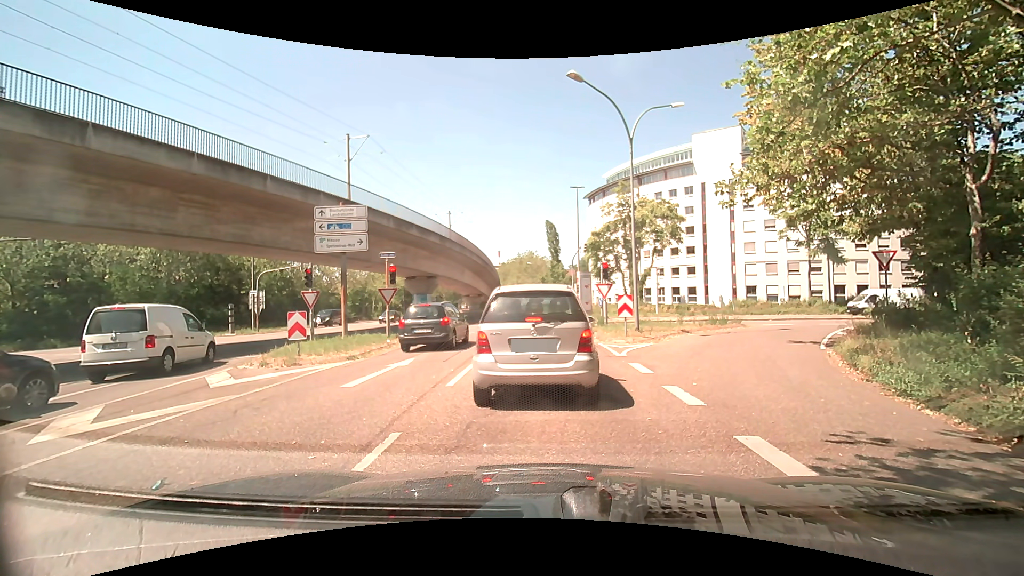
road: tertiary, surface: asphalt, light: Day
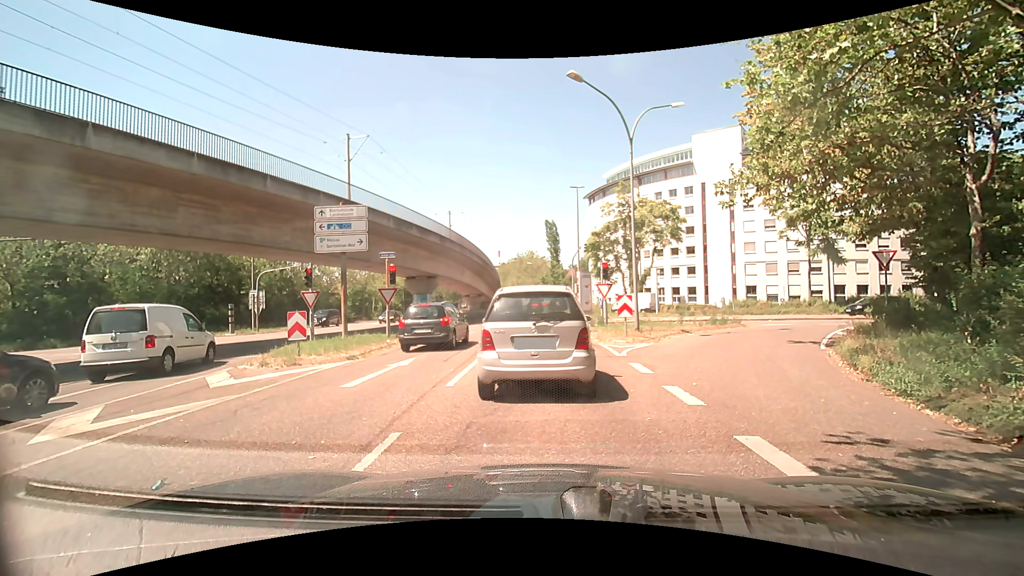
(0.0, 0.0) m; 0°
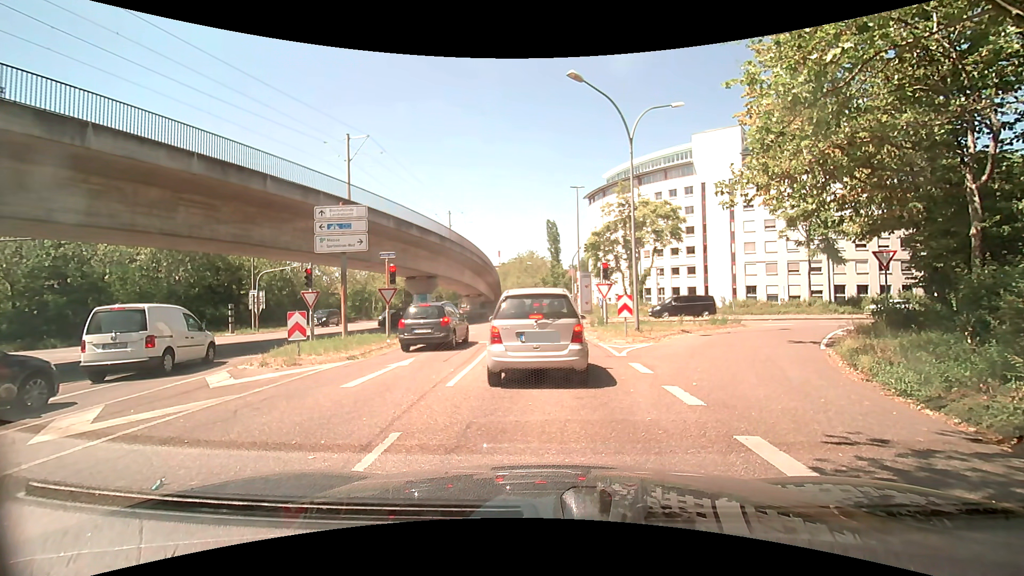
(0.0, 0.0) m; 0°
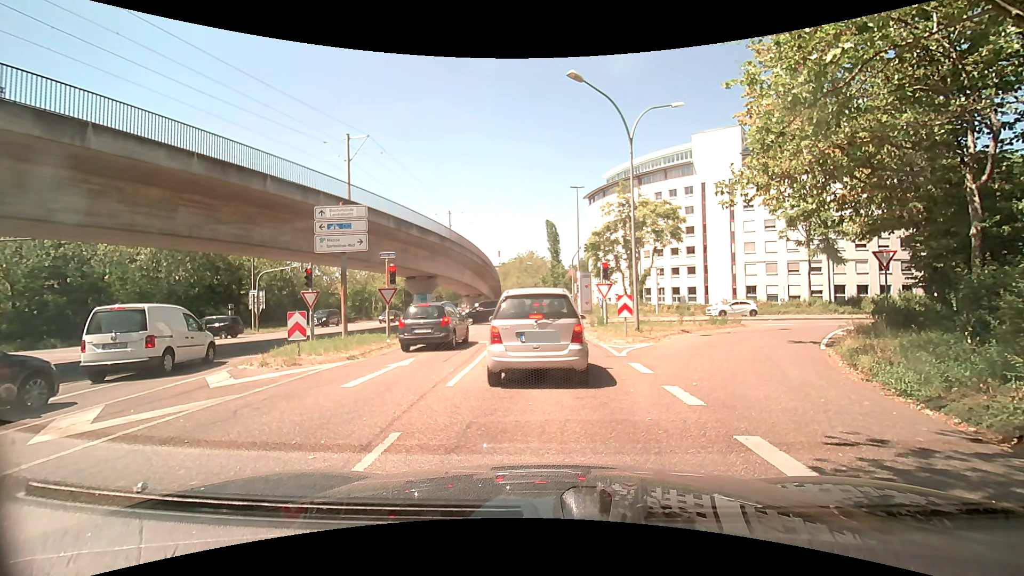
(0.0, 0.0) m; 0°
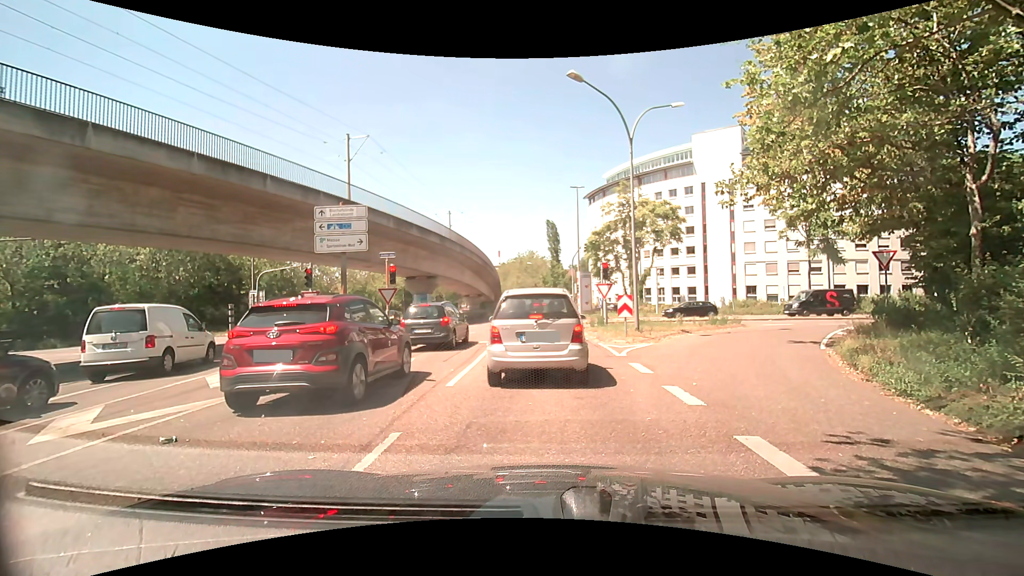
(0.0, 0.0) m; 0°
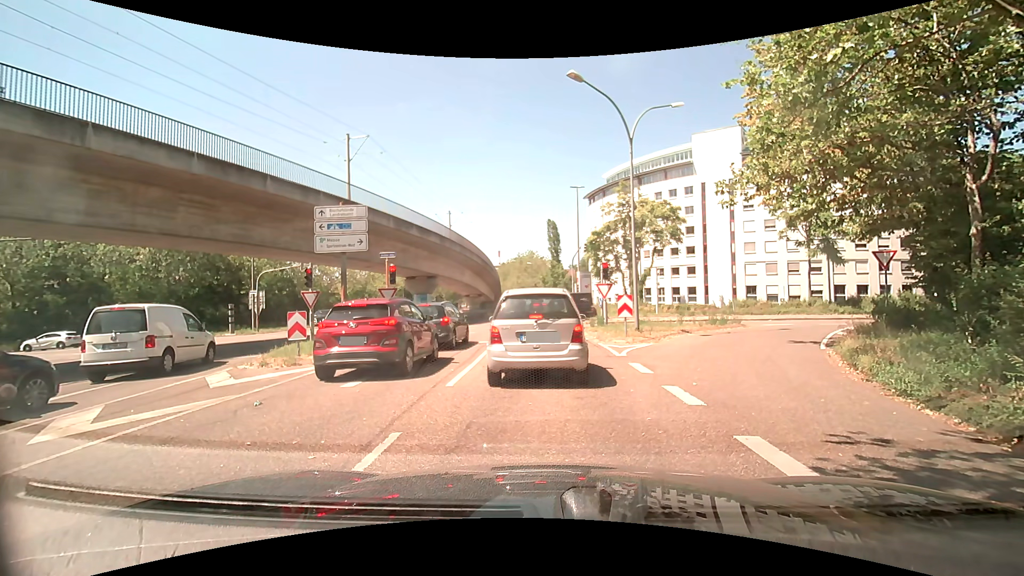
(0.0, 0.0) m; 0°
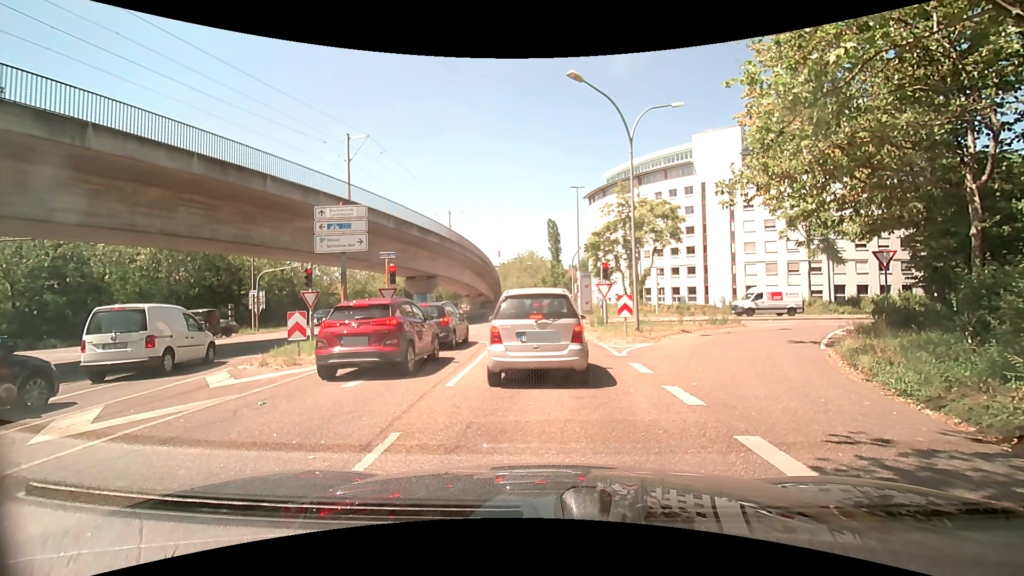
(0.0, 0.0) m; 0°
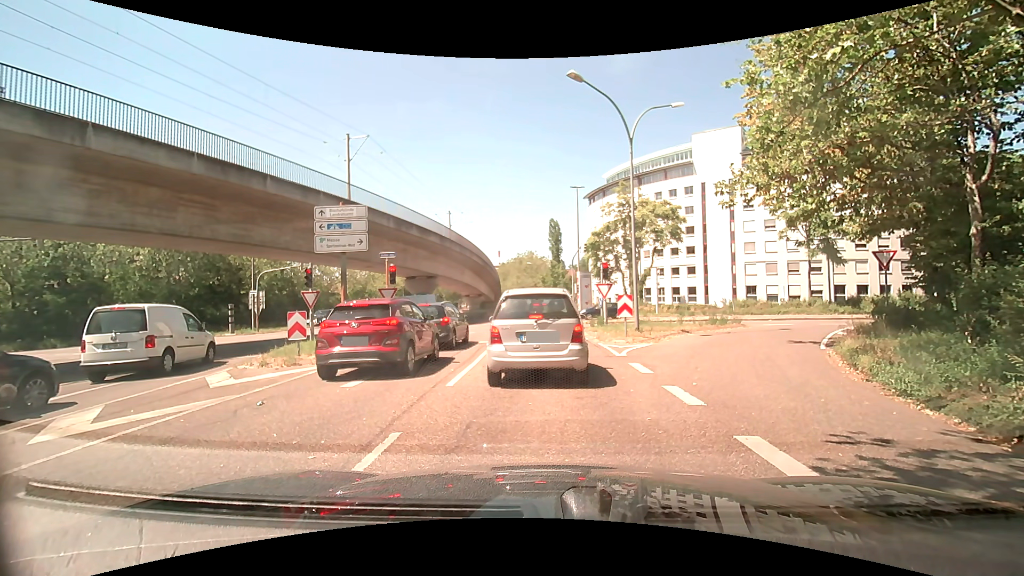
(0.0, 0.0) m; 0°
